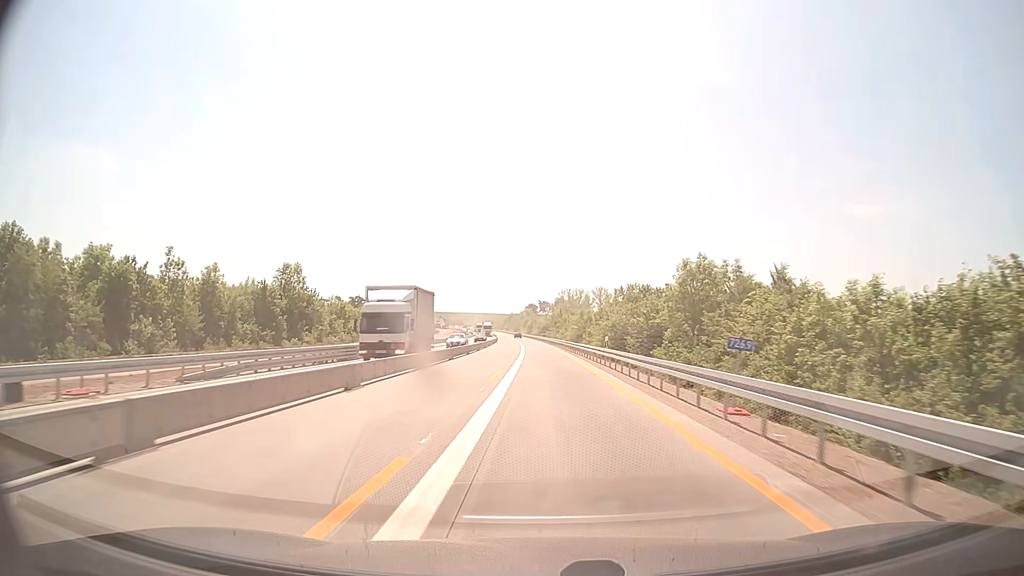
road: motorway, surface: concrete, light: Day
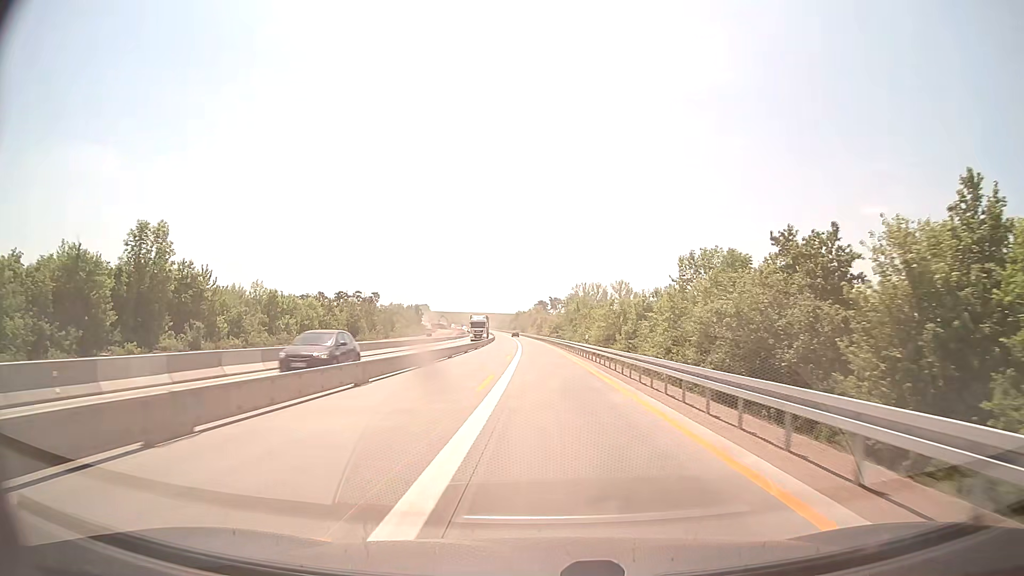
(-0.3, +39.0) m; -1°
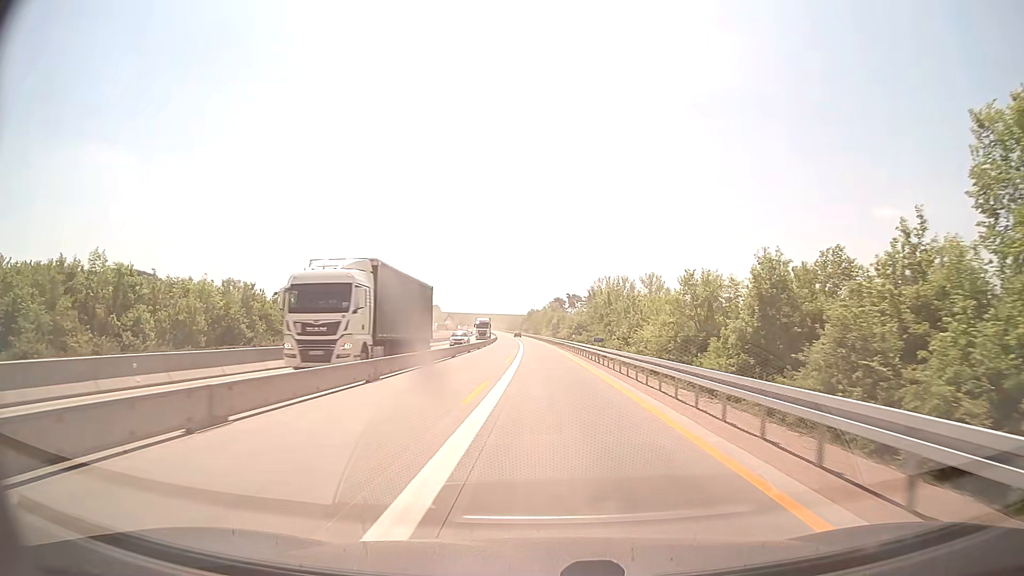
(-0.4, +39.0) m; -1°
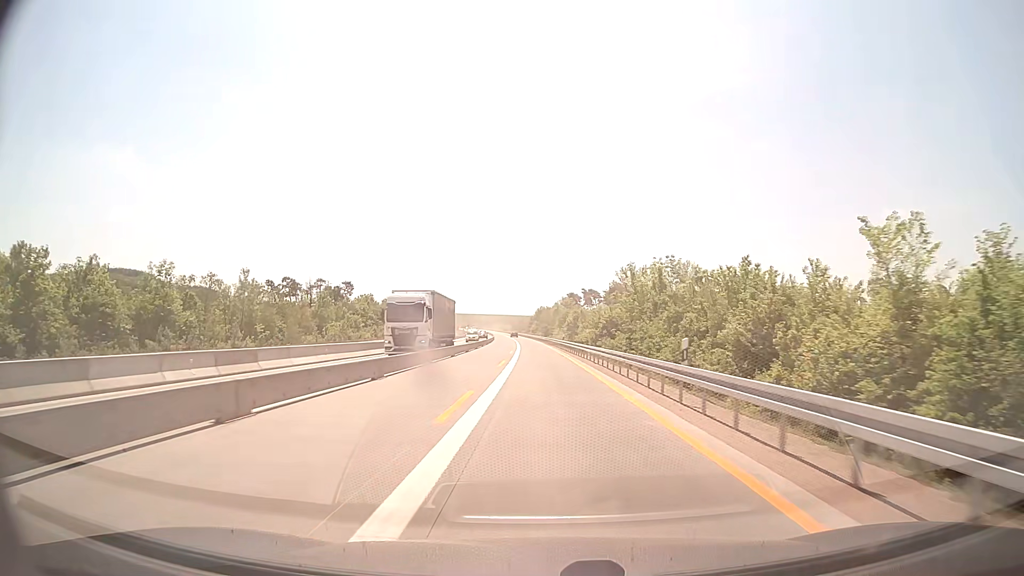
(-0.3, +39.0) m; -1°
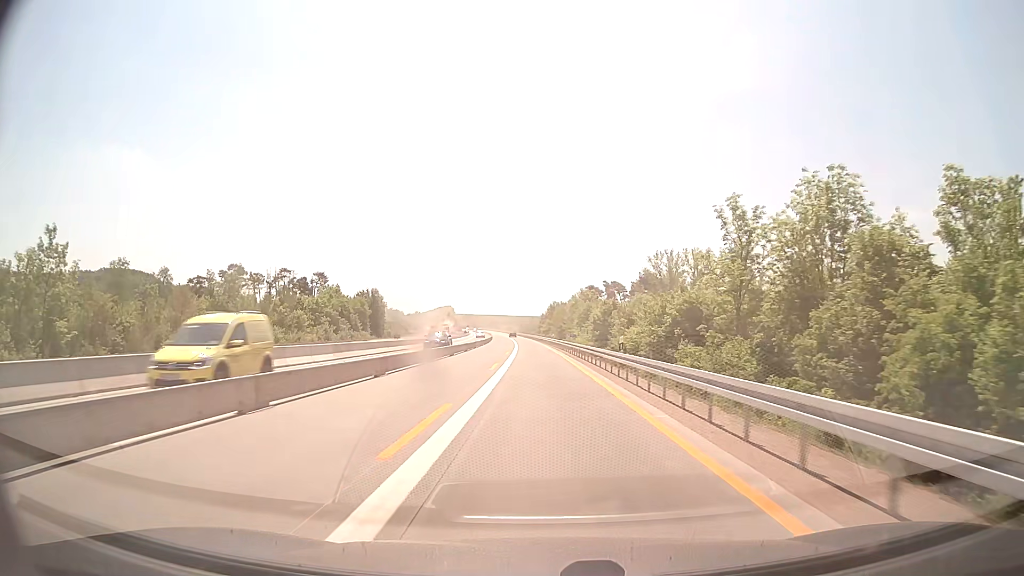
(-0.4, +39.0) m; -1°
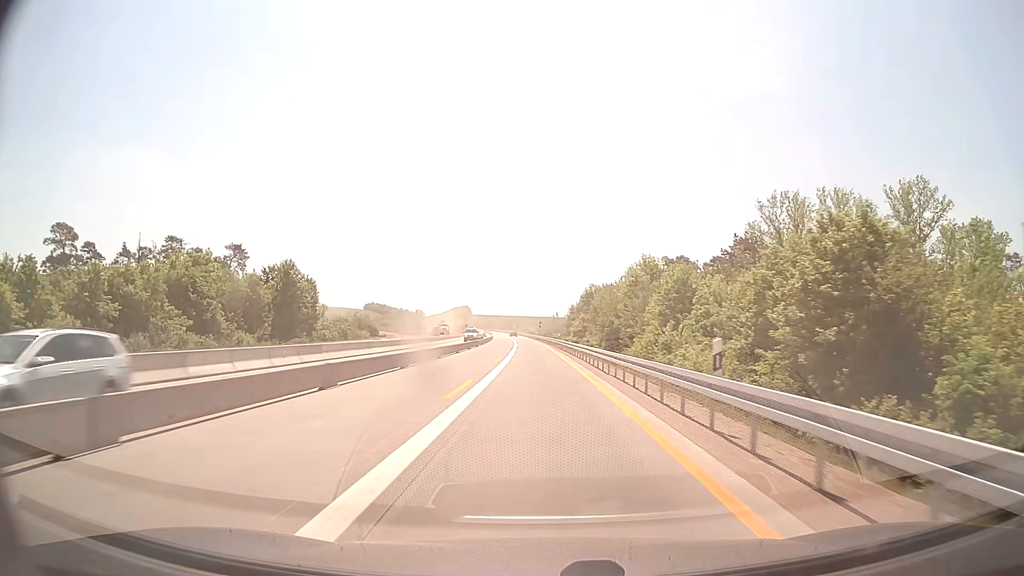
(-1.1, +65.0) m; -2°
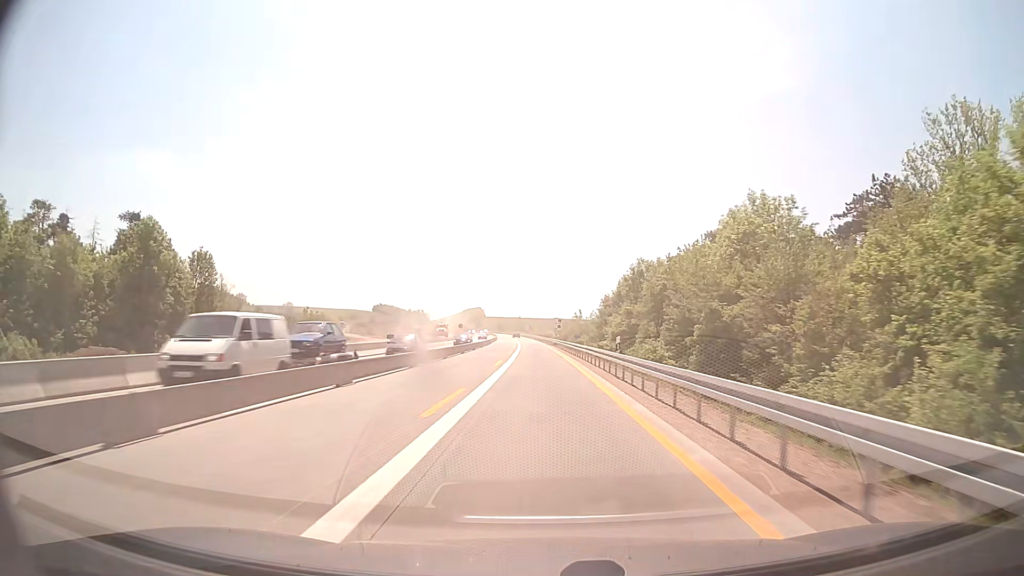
(-0.5, +39.0) m; -1°
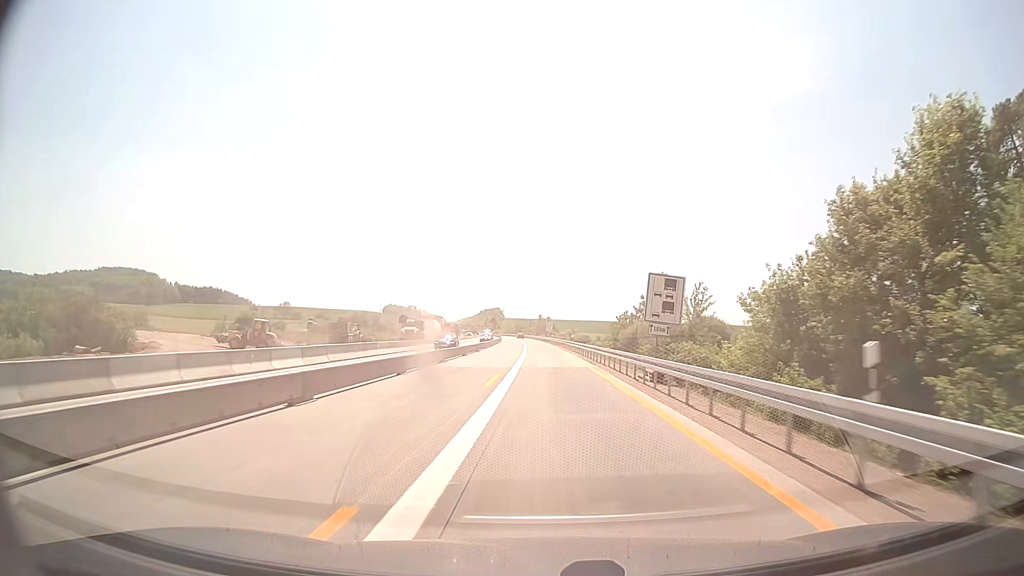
(-1.2, +65.0) m; -2°
(0, +10) (0, +20) (0, +30) (0, +40) (0, +50) (-1, +60) (-1, +70) (-1, +80) (-1, +90) (-2, +100) m
